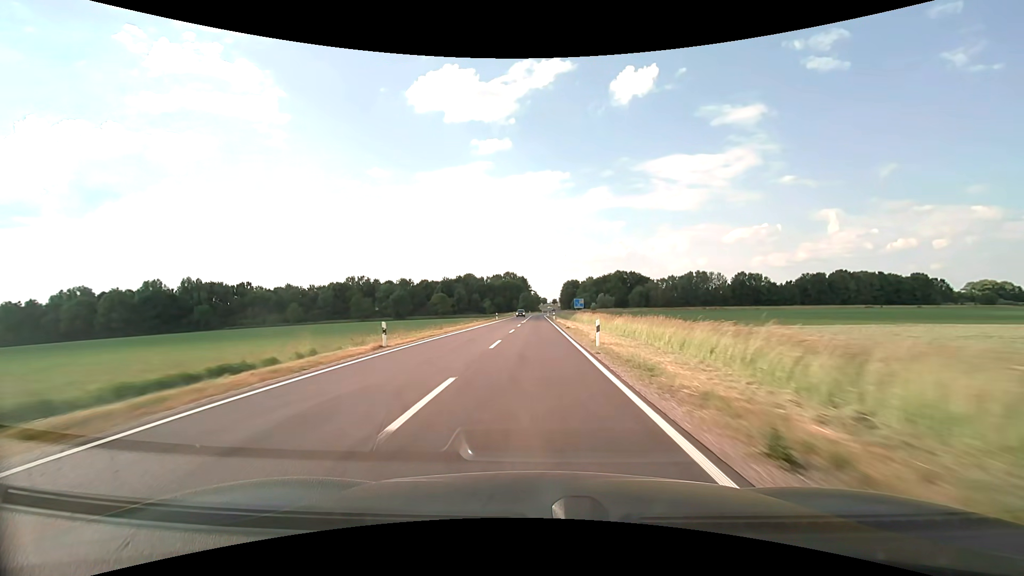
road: secondary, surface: asphalt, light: Day
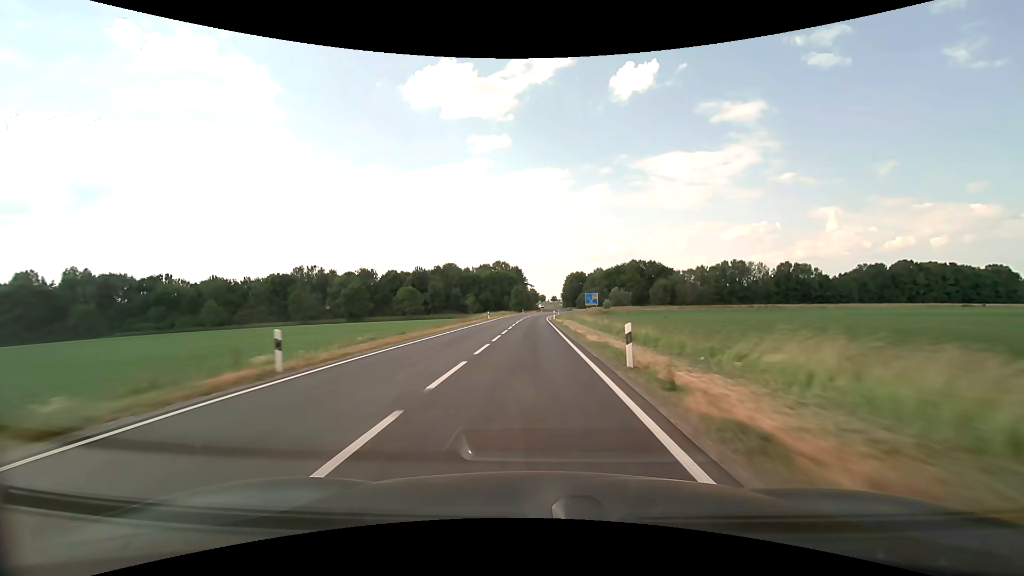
(+0.1, +57.2) m; 0°
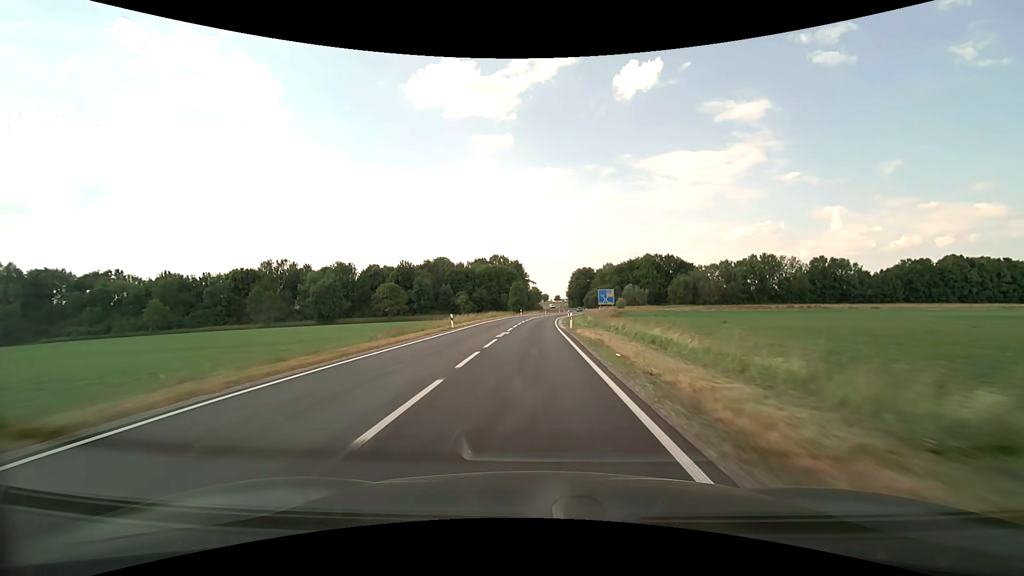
(-0.1, +27.4) m; 0°
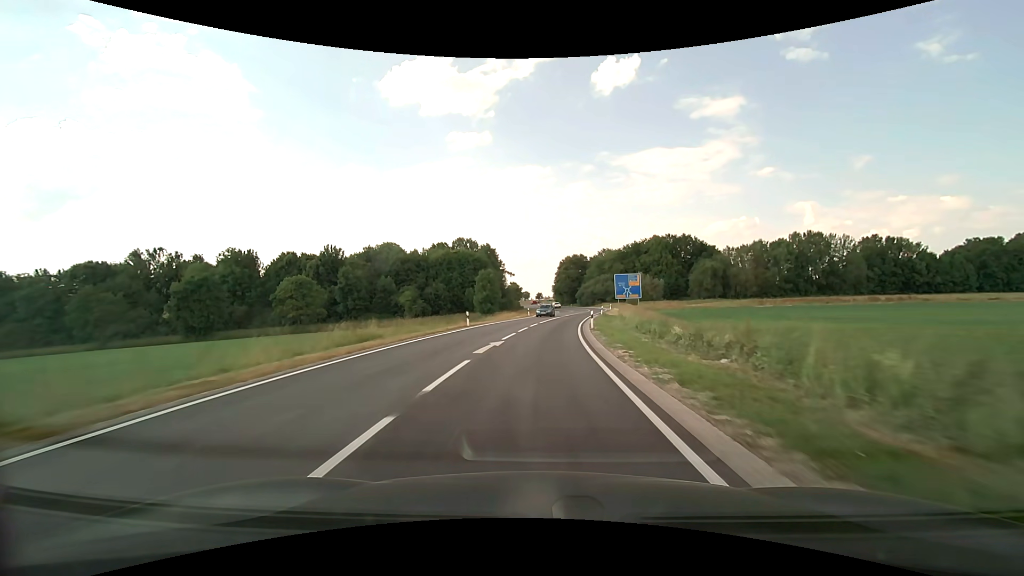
(+0.3, +51.0) m; +2°
(0, +10) (+1, +20) (+1, +30) (+2, +40) (+3, +50) (+5, +60) (+6, +70) (+8, +79) (+10, +89) (+12, +99) m
